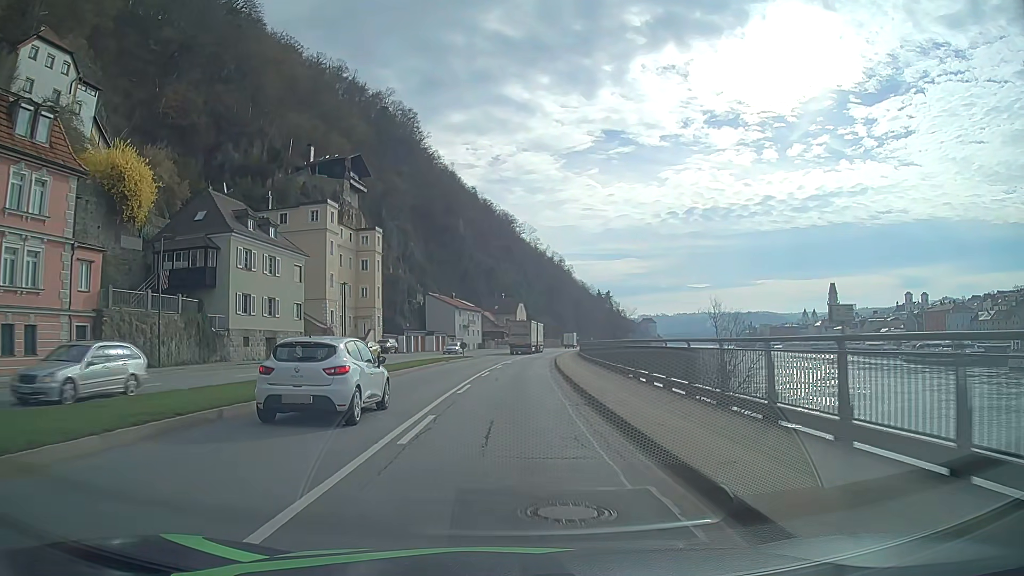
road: primary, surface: asphalt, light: Day
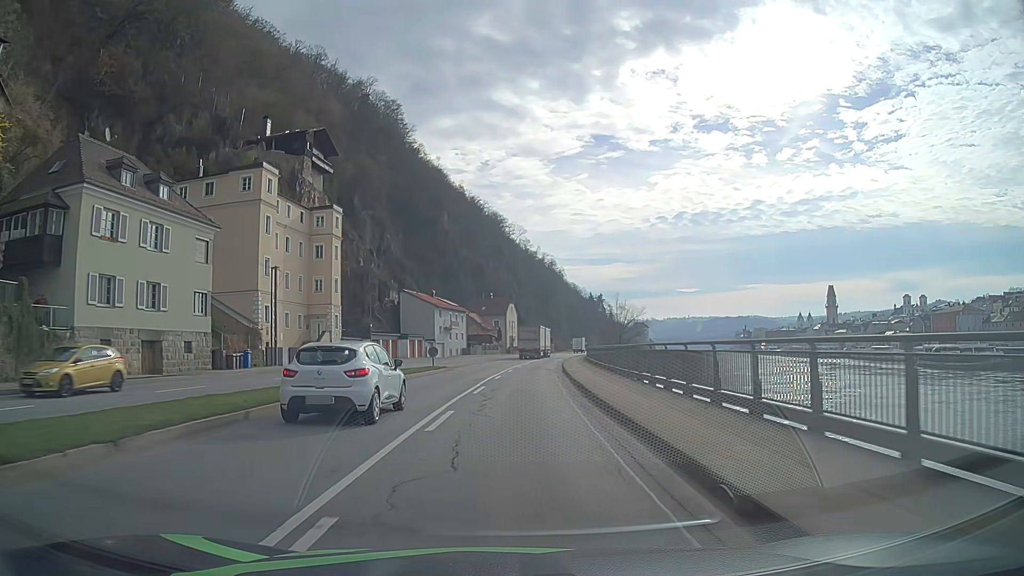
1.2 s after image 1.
(0.0, +16.4) m; +1°
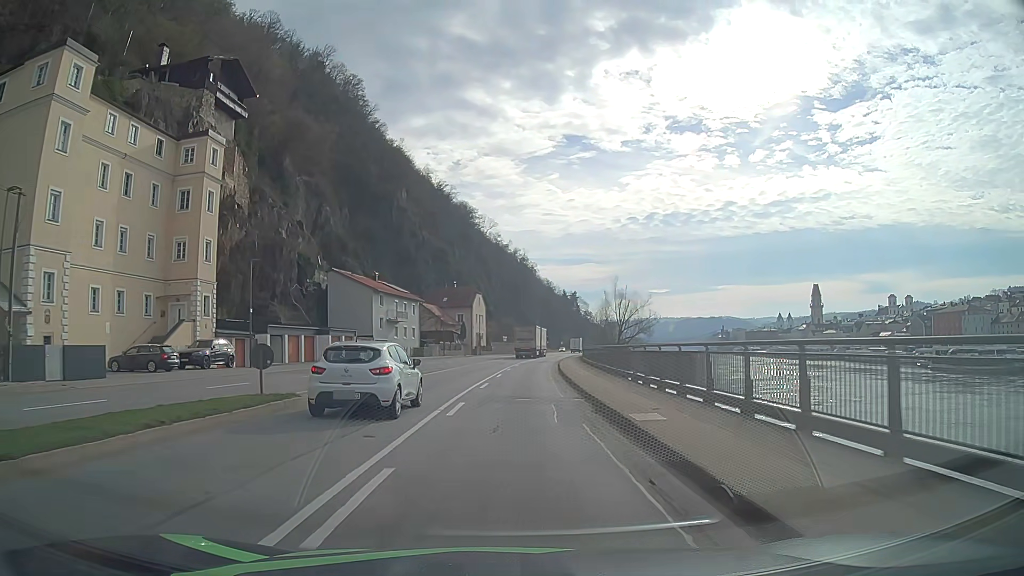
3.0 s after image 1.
(+0.7, +24.7) m; +3°
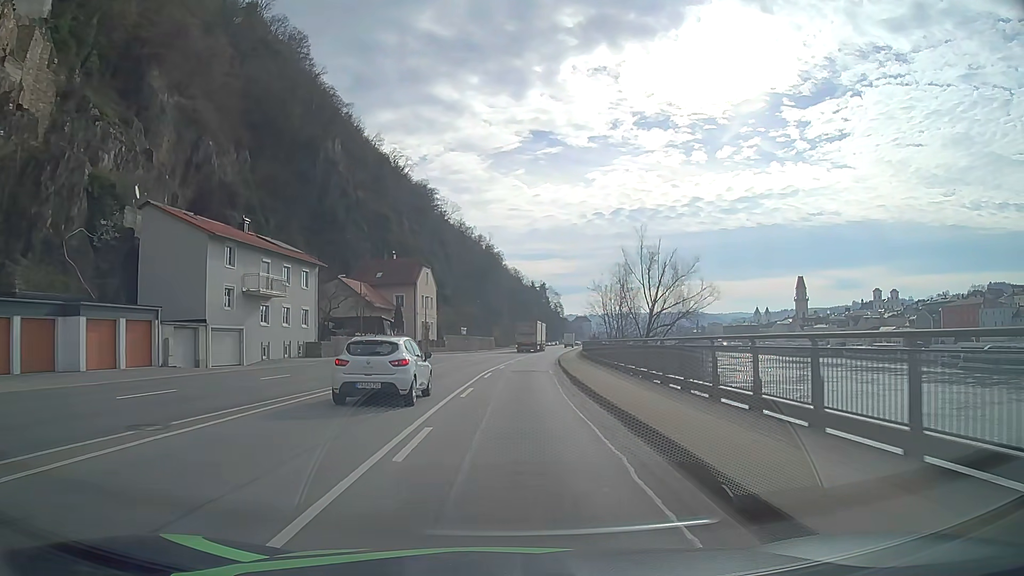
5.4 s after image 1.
(+0.9, +33.0) m; +3°
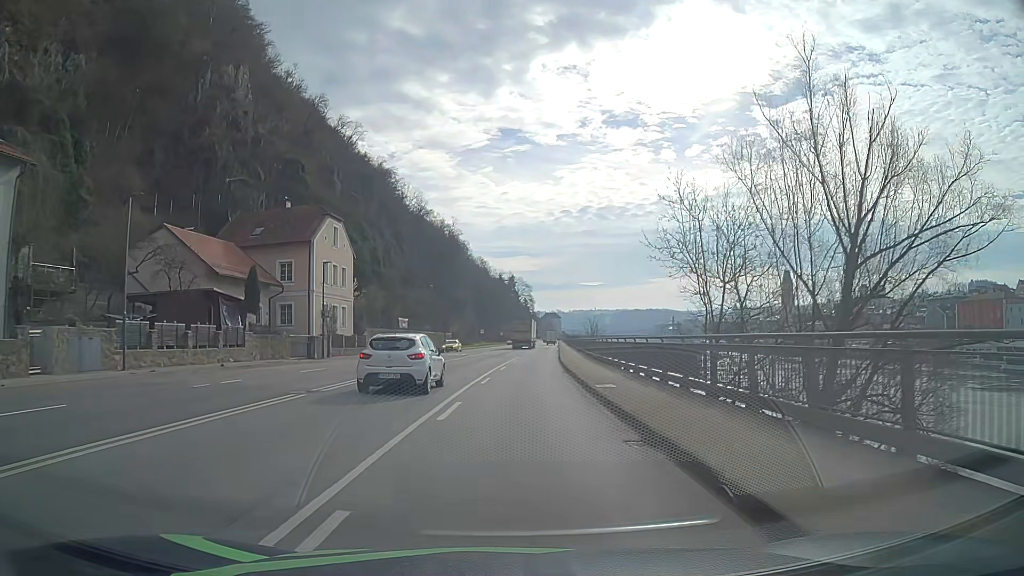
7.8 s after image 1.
(+0.8, +32.3) m; +3°
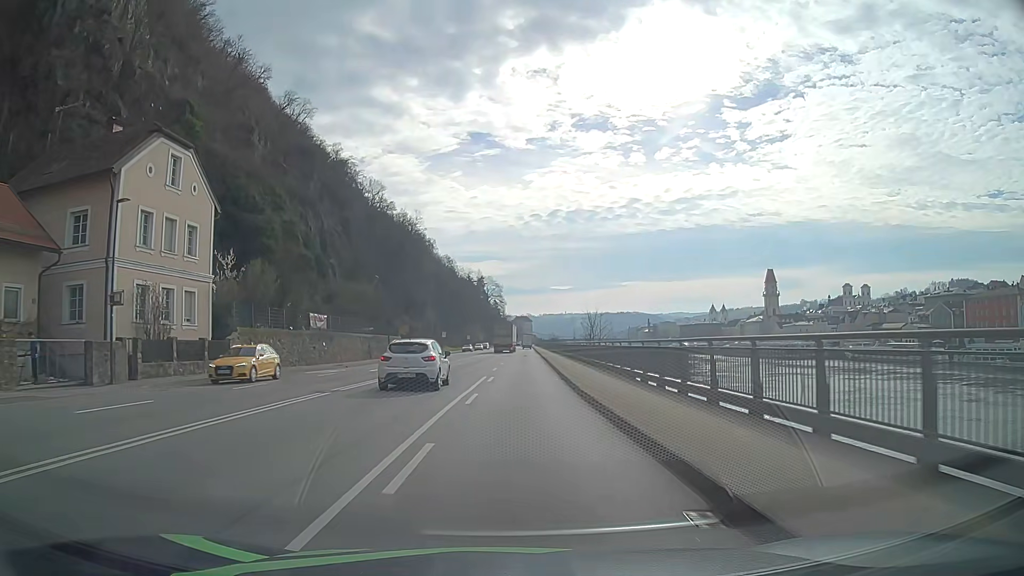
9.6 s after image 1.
(+0.5, +23.1) m; +2°
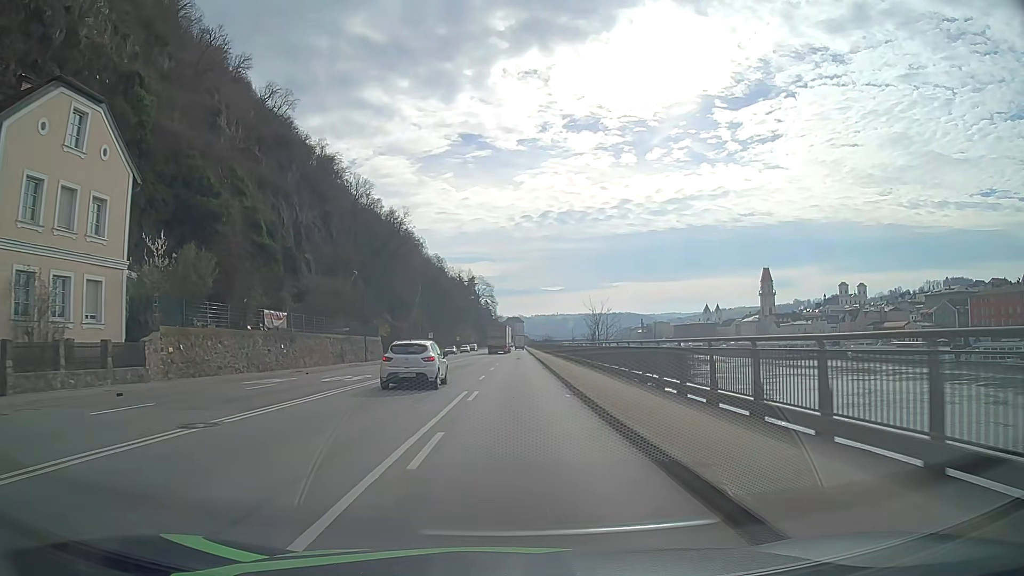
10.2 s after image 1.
(+0.1, +7.7) m; +1°
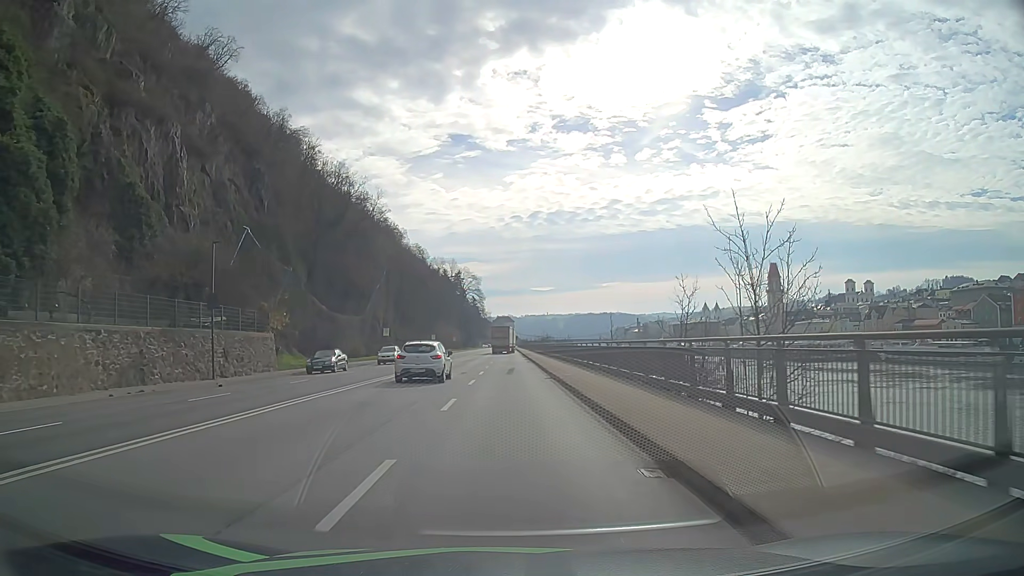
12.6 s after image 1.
(+0.4, +31.0) m; +1°
(0, +10) (0, +20) (0, +30) (0, +40) (0, +50) (0, +60) (0, +70) (0, +80) (0, +90) (0, +100) m
